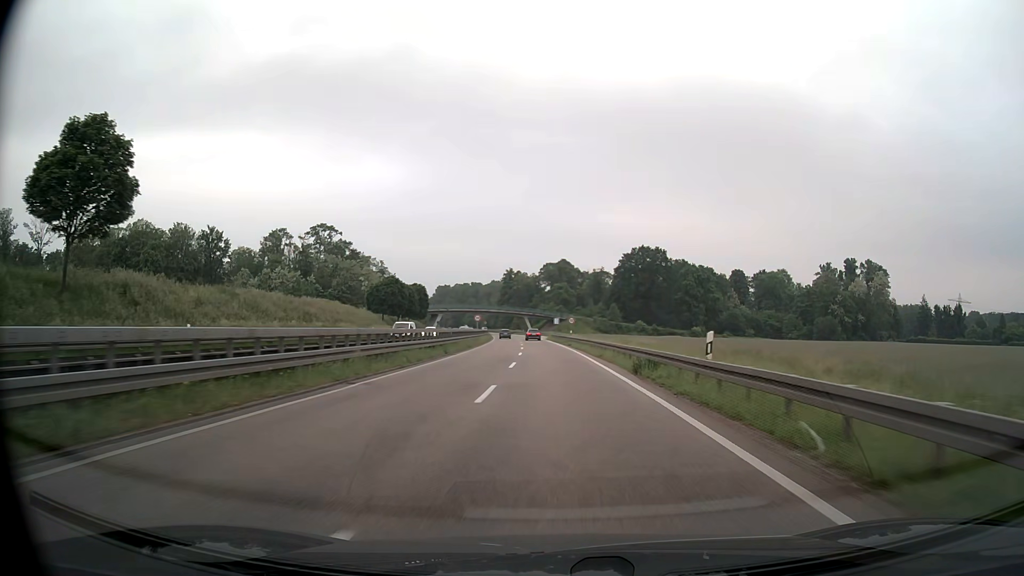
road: trunk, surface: asphalt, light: Day
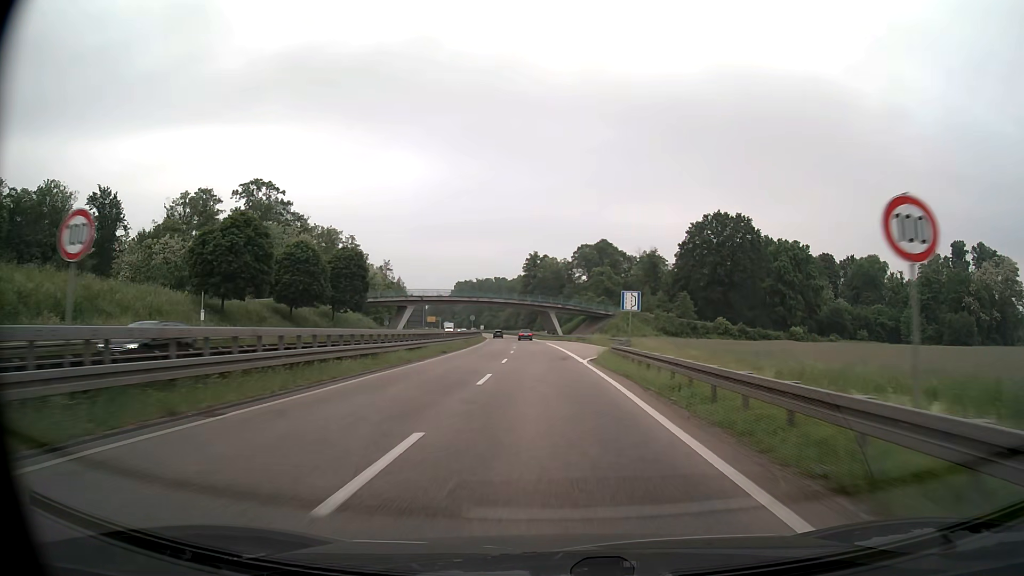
(-1.3, +67.1) m; -3°
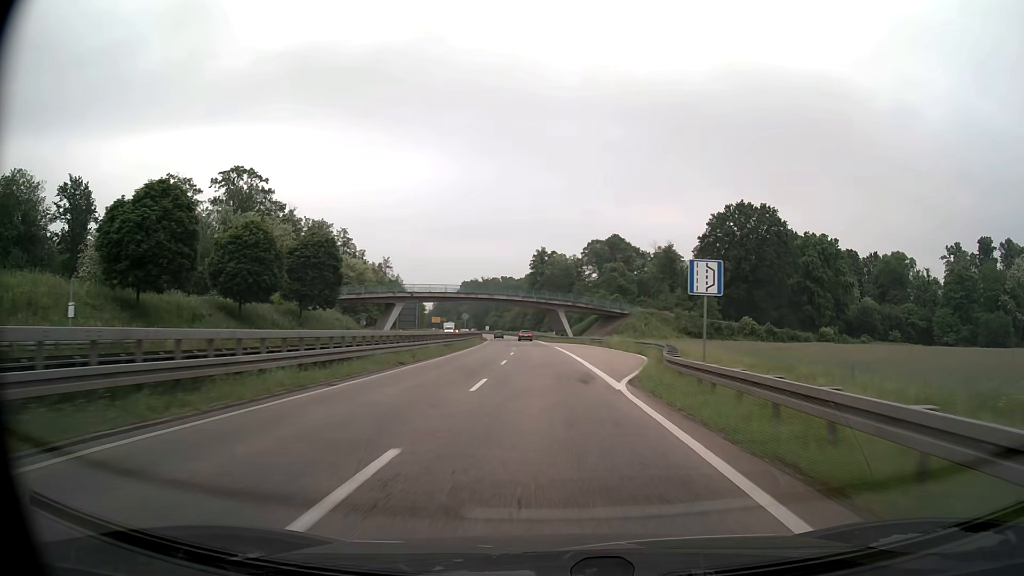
(-0.1, +13.2) m; -1°
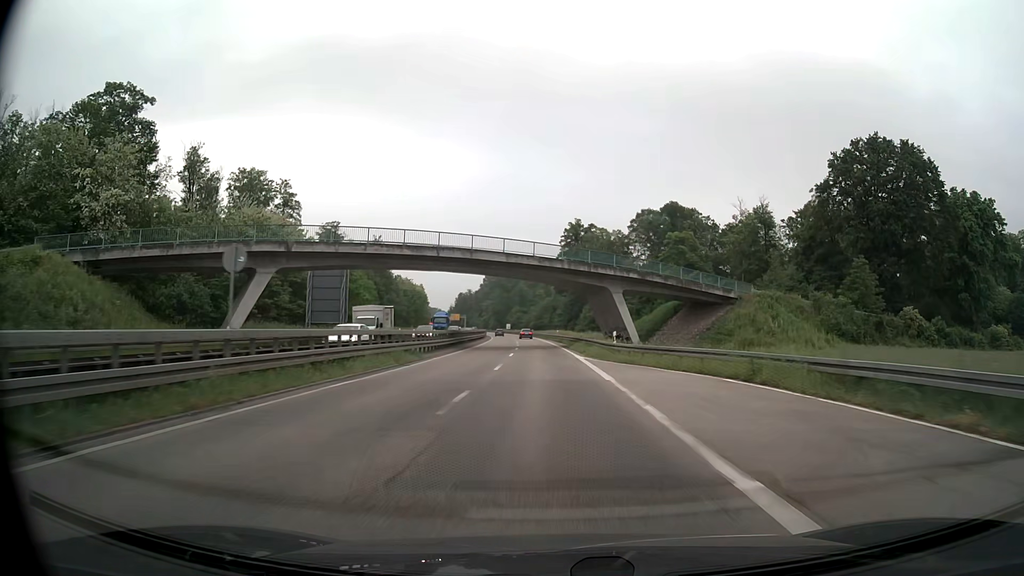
(-1.1, +52.0) m; -3°
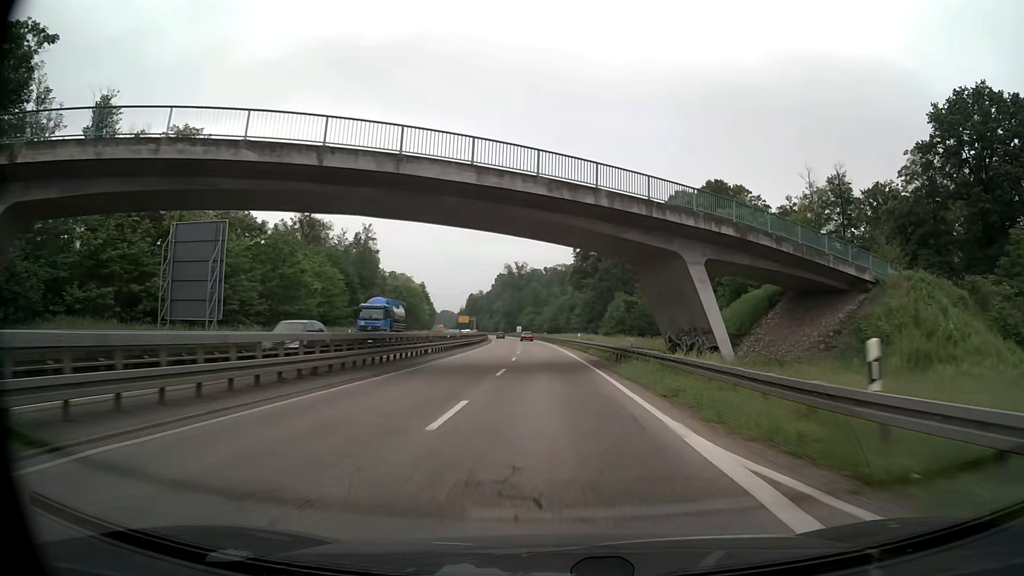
(-0.3, +25.5) m; -1°
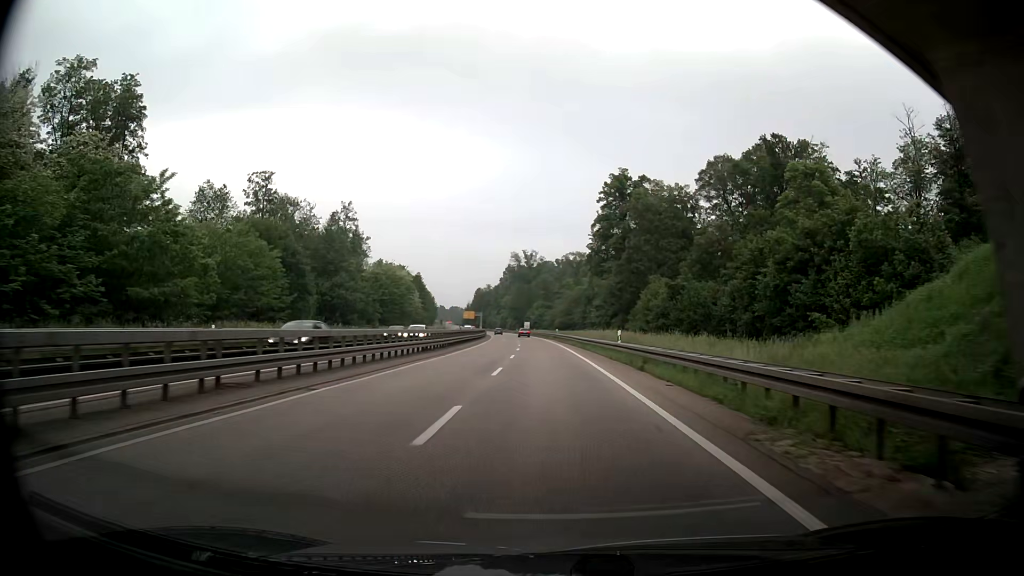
(-0.3, +25.3) m; -1°
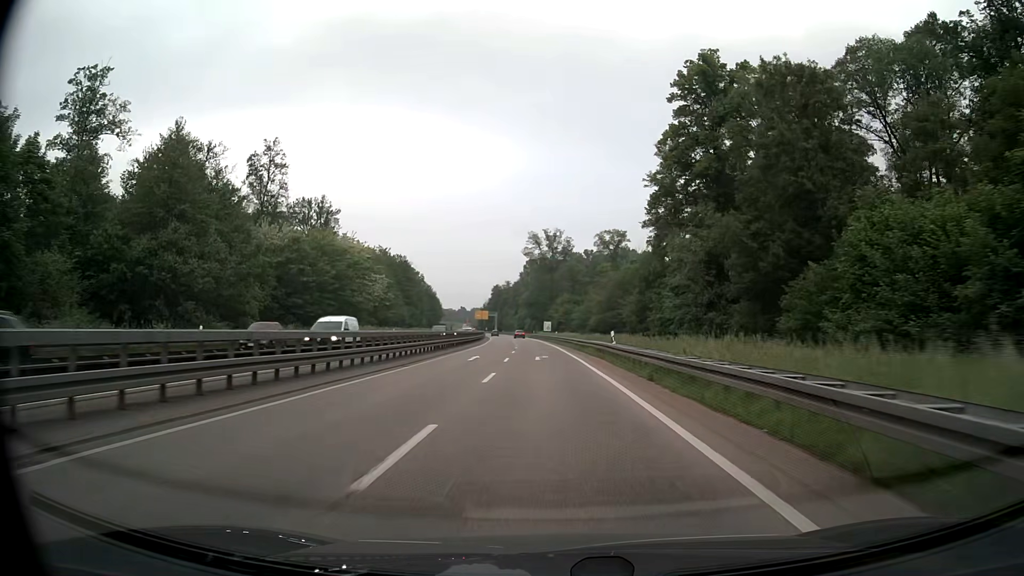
(-0.9, +49.7) m; -2°
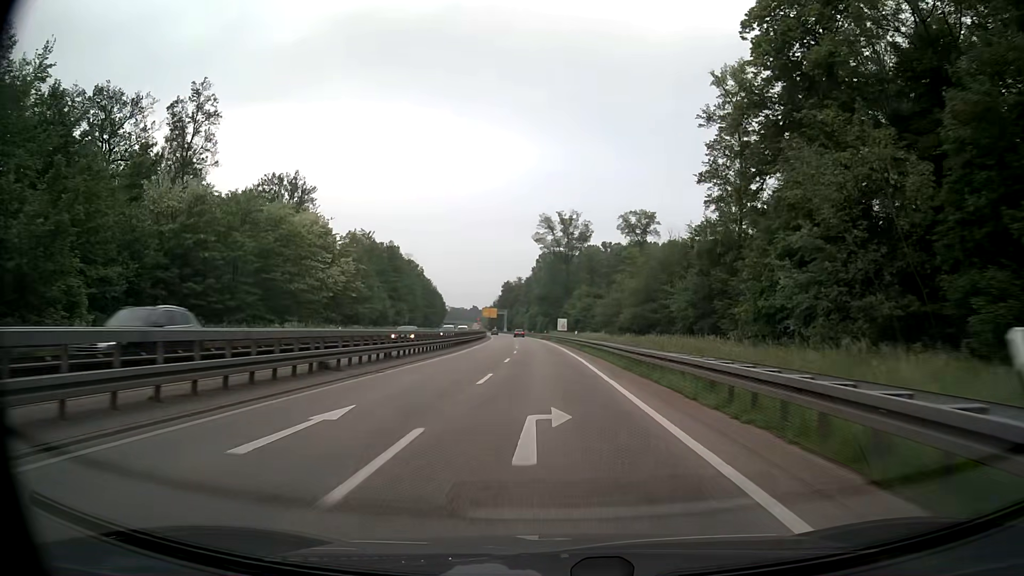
(-0.3, +24.4) m; -1°
(0, +10) (0, +20) (0, +30) (-1, +40) (-1, +50) (-1, +60) (-2, +70) (-2, +80) (-3, +90) (-4, +100) m
